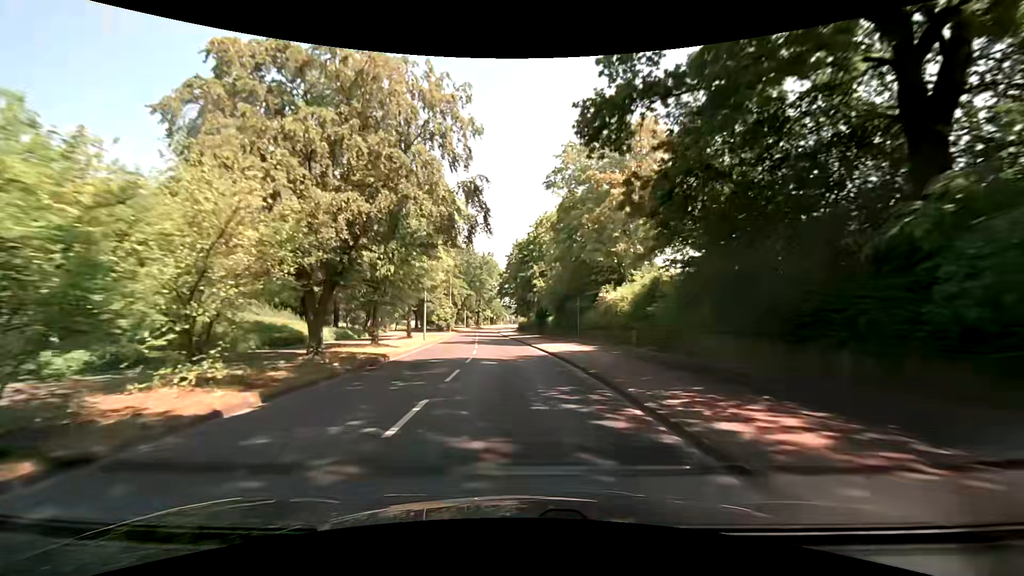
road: tertiary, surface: asphalt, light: Day
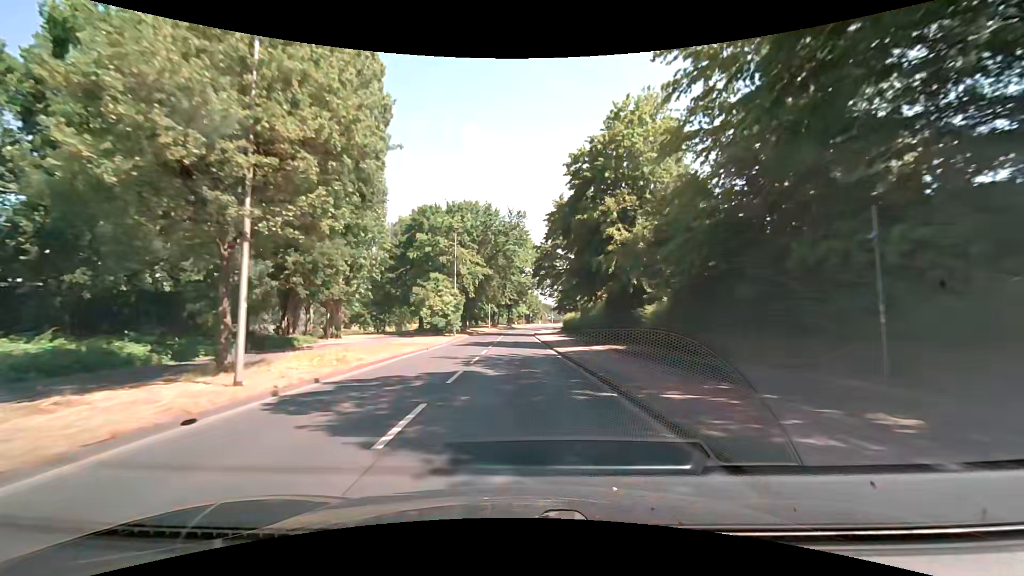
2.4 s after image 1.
(-1.0, +30.7) m; -4°
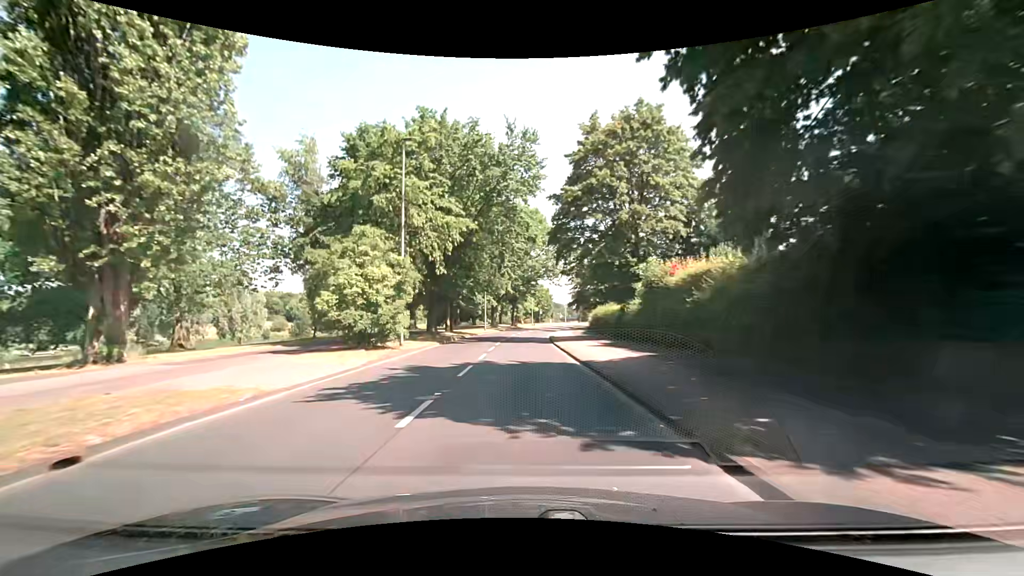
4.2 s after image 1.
(-0.3, +23.0) m; -1°
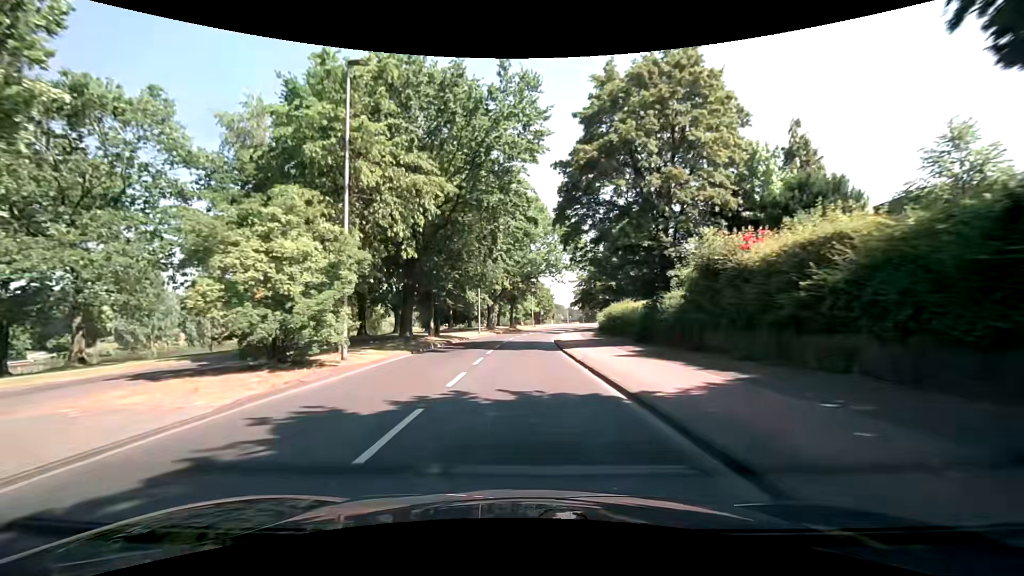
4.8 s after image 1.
(0.0, +7.6) m; 0°
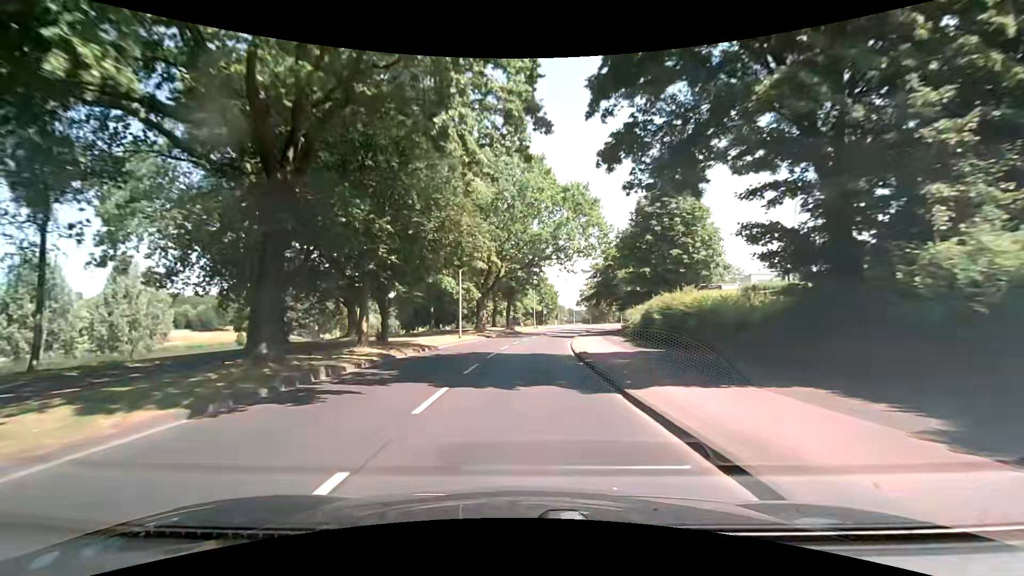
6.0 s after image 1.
(0.0, +15.2) m; 0°
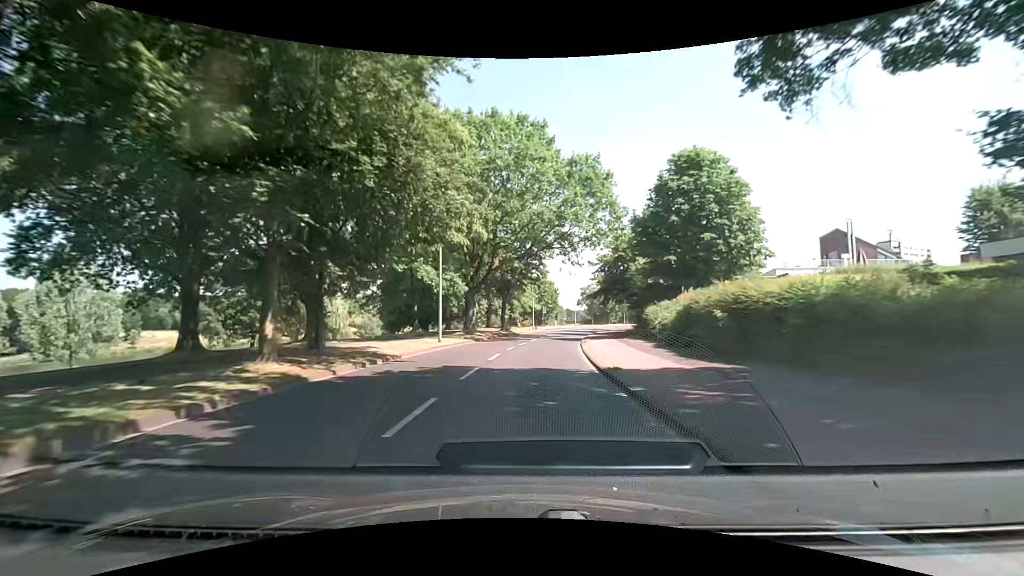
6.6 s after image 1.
(0.0, +7.6) m; +1°
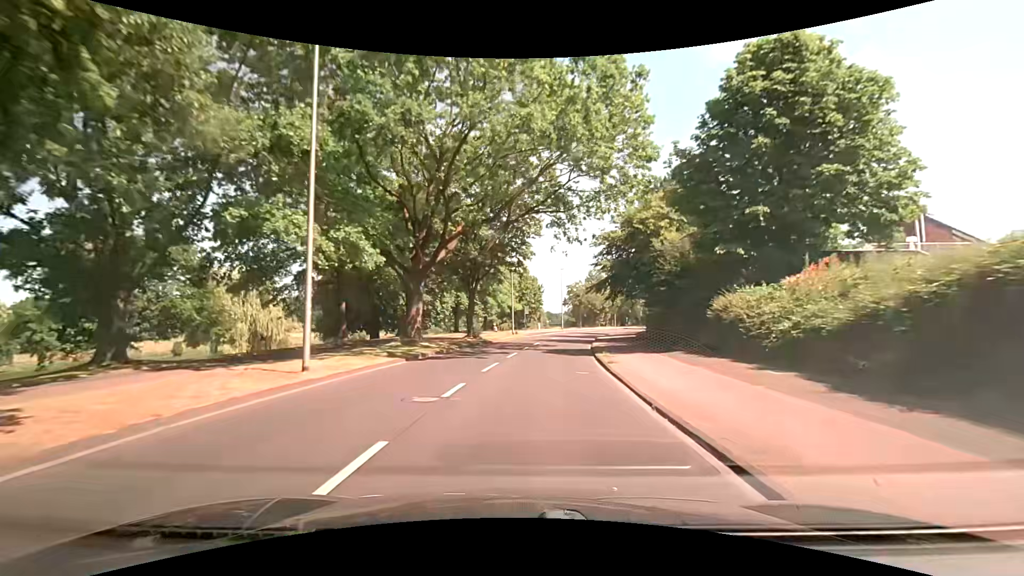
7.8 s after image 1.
(+0.2, +15.1) m; +3°
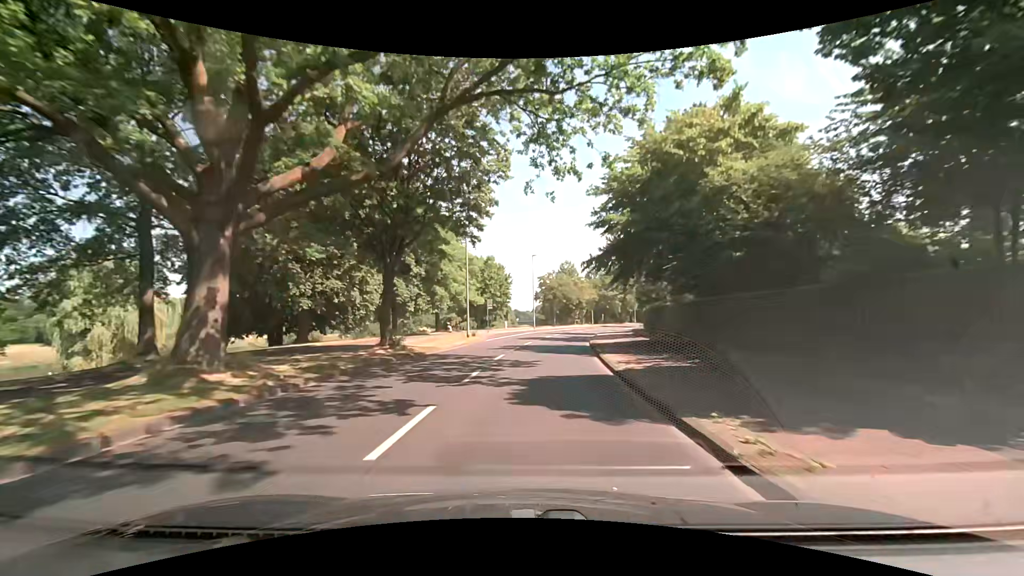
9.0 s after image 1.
(+0.1, +15.0) m; +3°
(0, +10) (+1, +20) (+1, +30) (+3, +40) (+4, +50) (+6, +60) (+9, +69) (+12, +79) (+15, +88) (+18, +98) m
